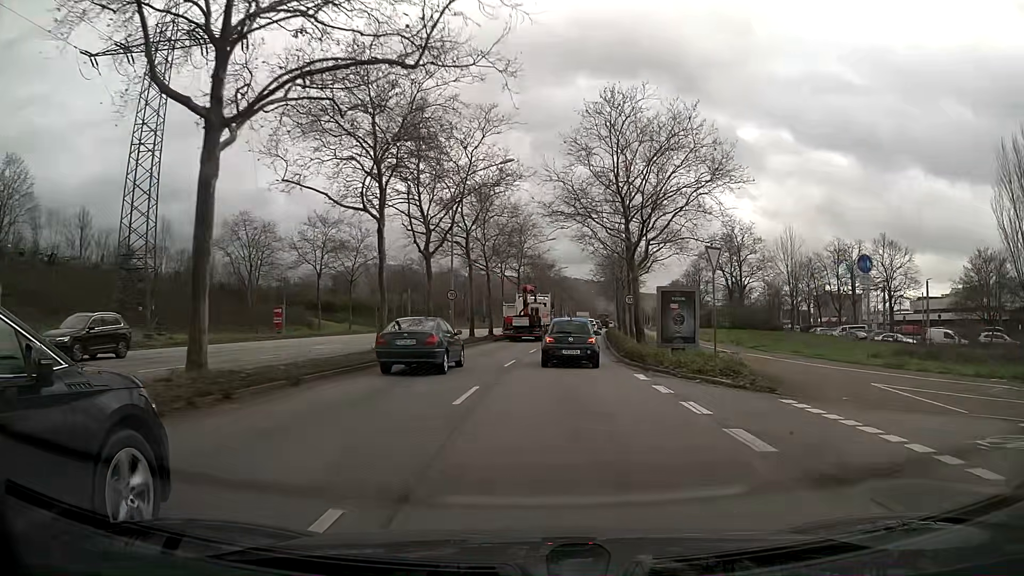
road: primary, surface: asphalt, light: Day
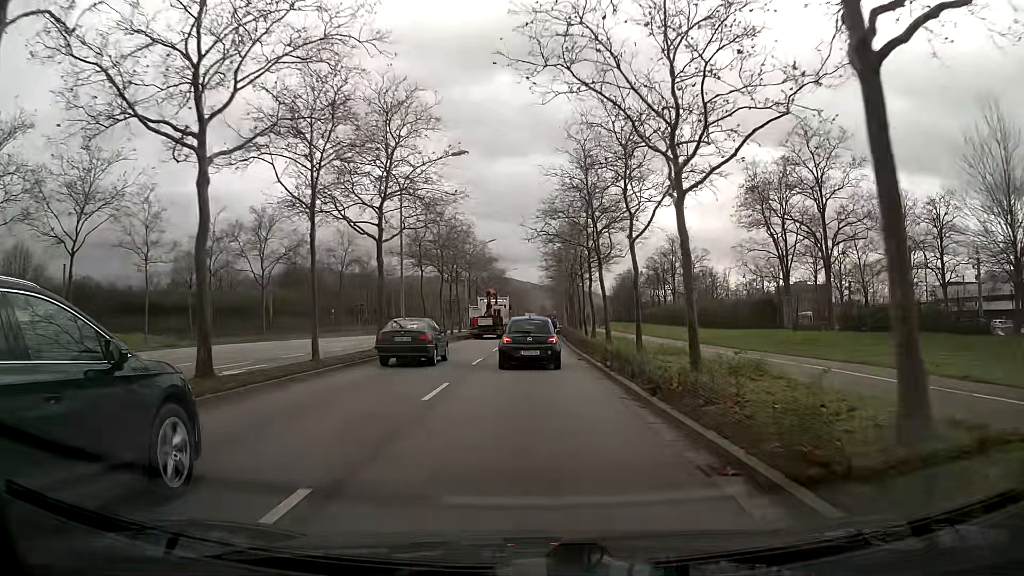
(+2.0, +36.2) m; +5°
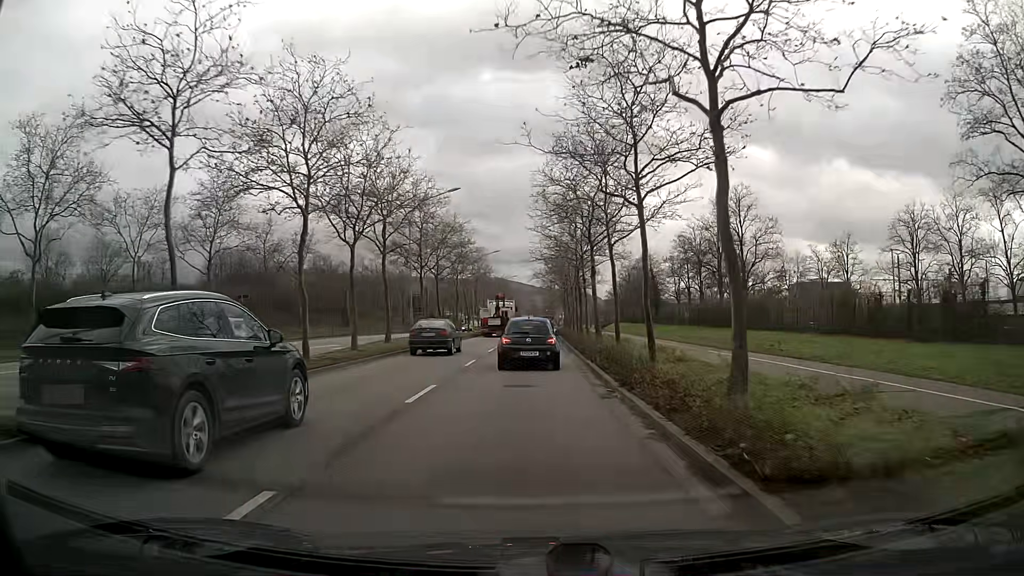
(+0.2, +28.1) m; +1°
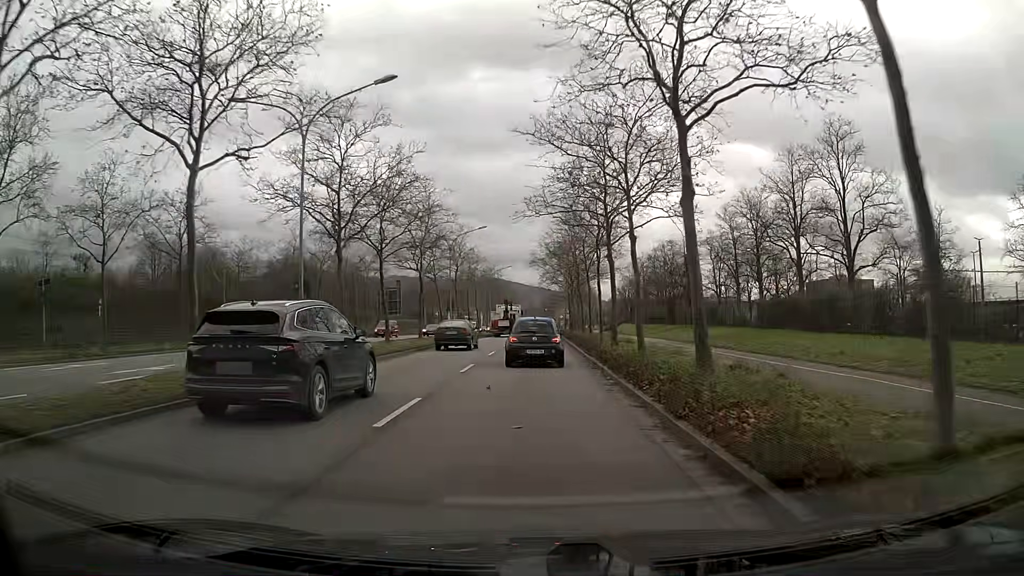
(0.0, +21.0) m; 0°
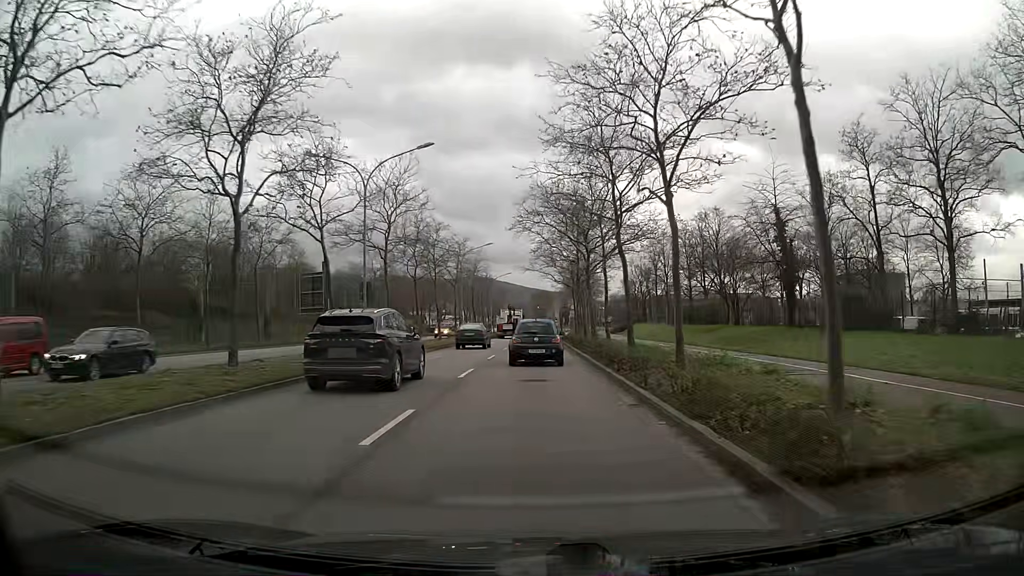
(+0.2, +28.9) m; +1°
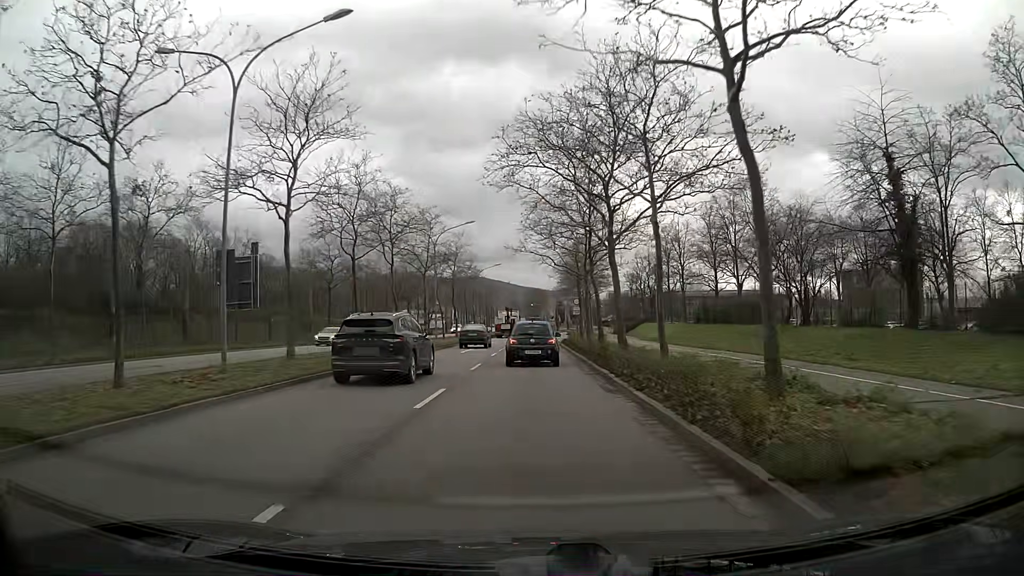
(+0.1, +14.9) m; +1°
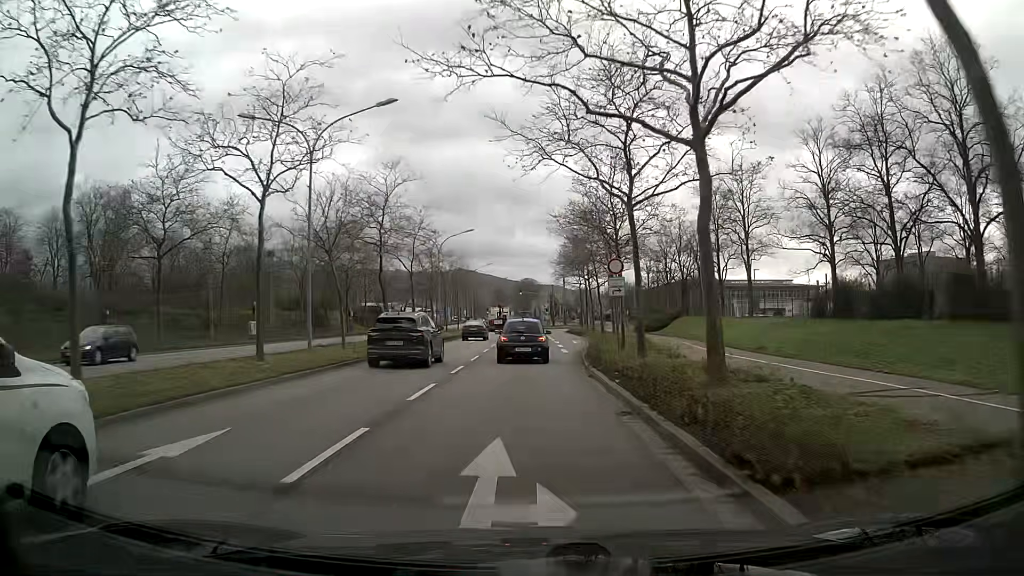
(+0.2, +30.0) m; +1°
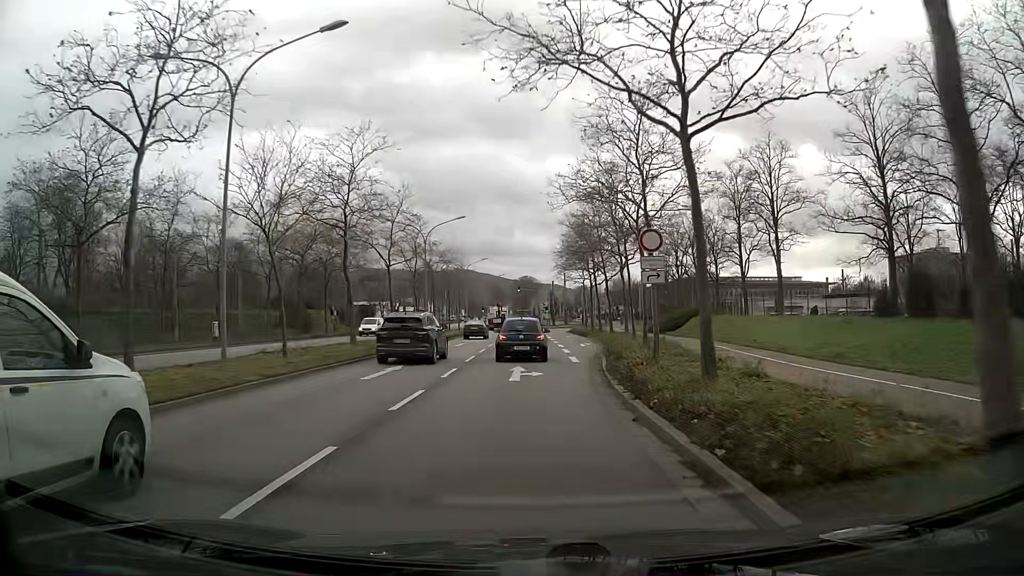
(0.0, +7.5) m; 0°
(0, +10) (0, +20) (0, +30) (0, +40) (0, +50) (0, +60) (0, +70) (-1, +80) (-1, +90) (-1, +100) m
